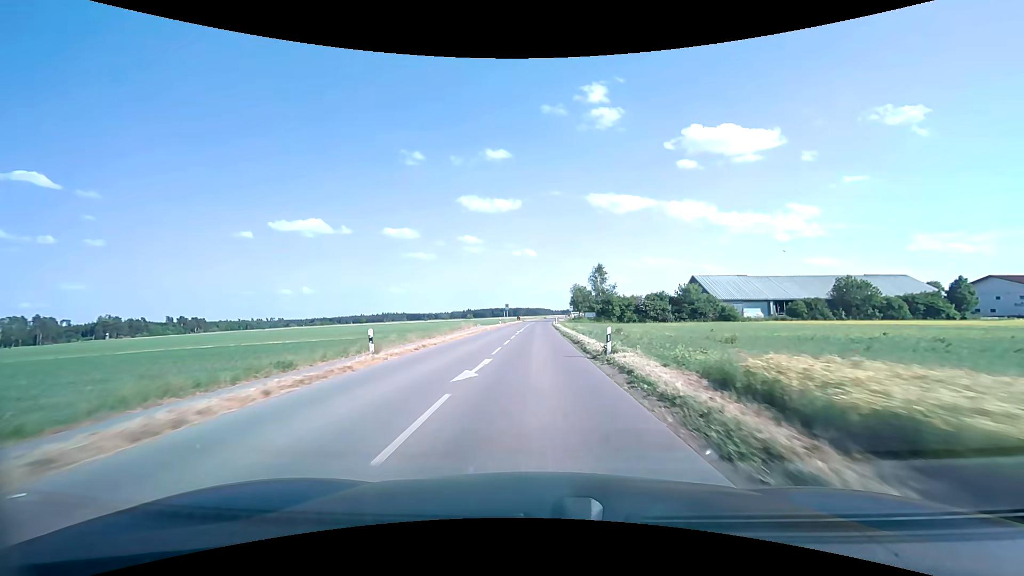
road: tertiary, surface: asphalt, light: Day
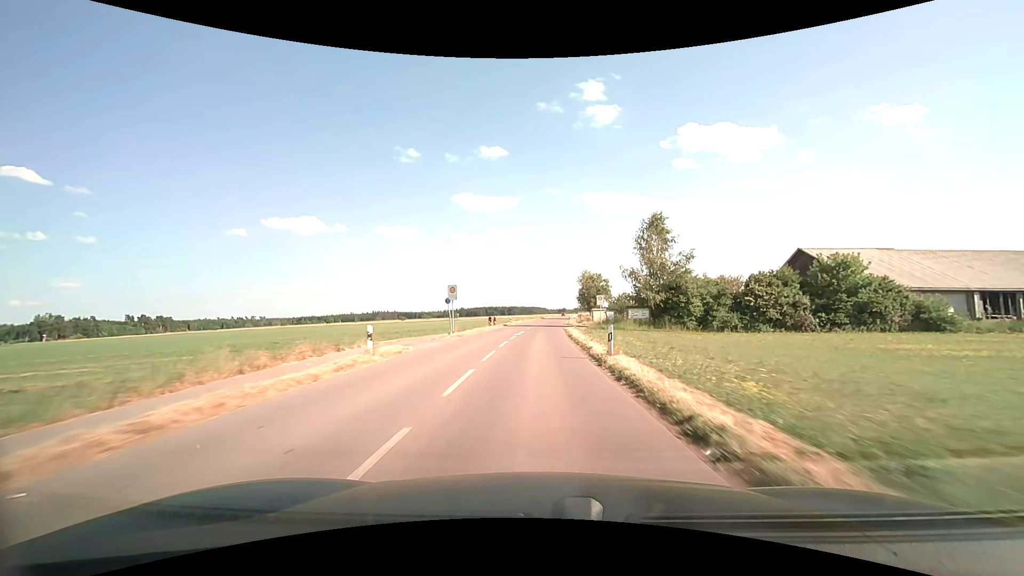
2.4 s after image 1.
(+0.1, +51.2) m; +1°
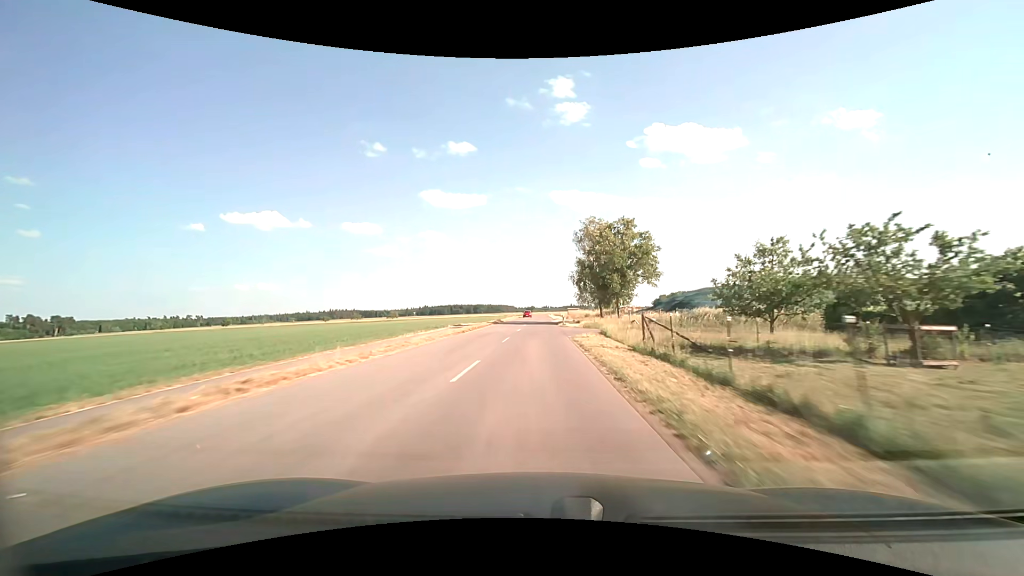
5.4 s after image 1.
(+2.2, +71.2) m; +4°
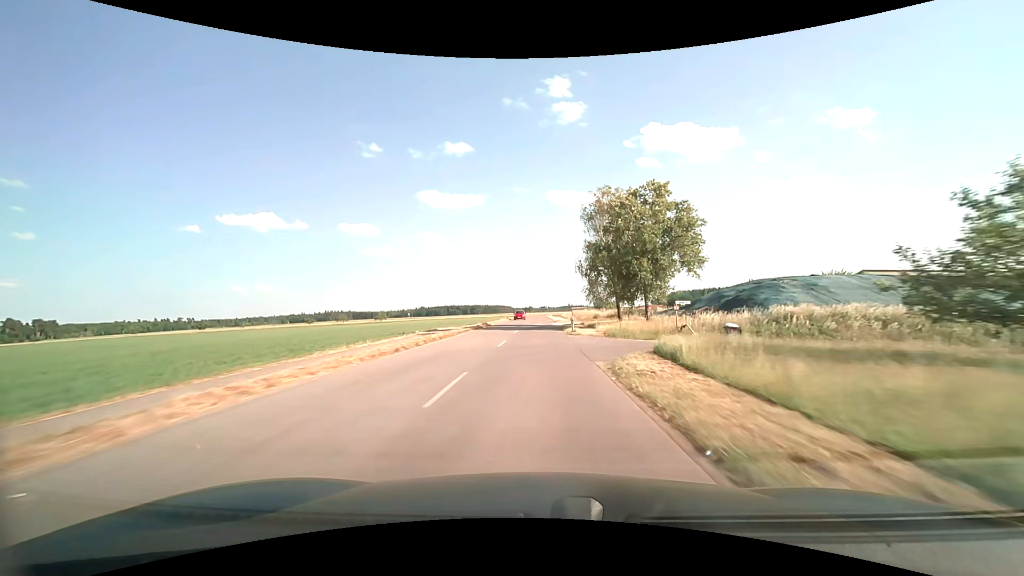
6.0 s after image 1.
(+0.1, +14.5) m; 0°
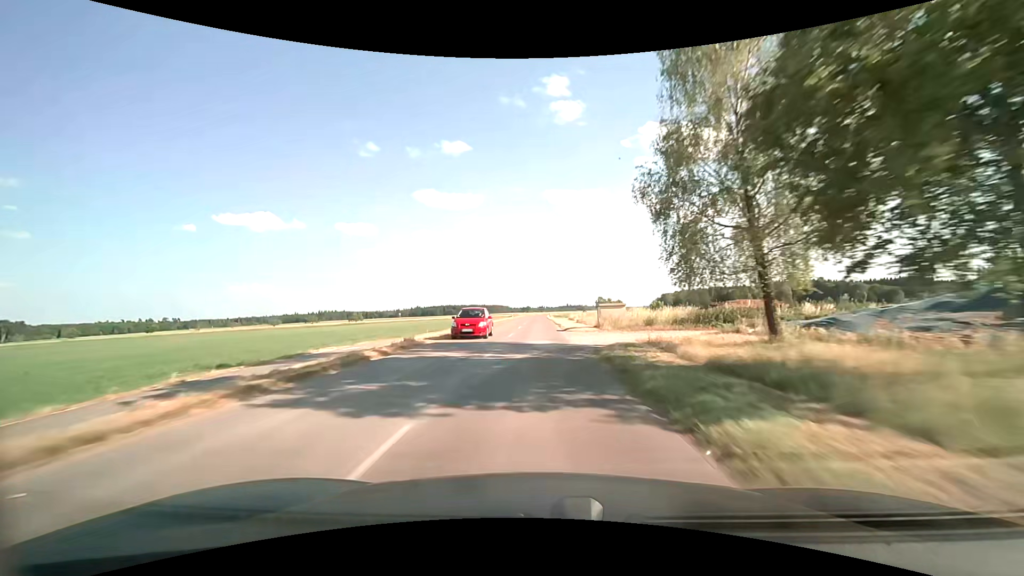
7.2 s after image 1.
(0.0, +29.2) m; 0°
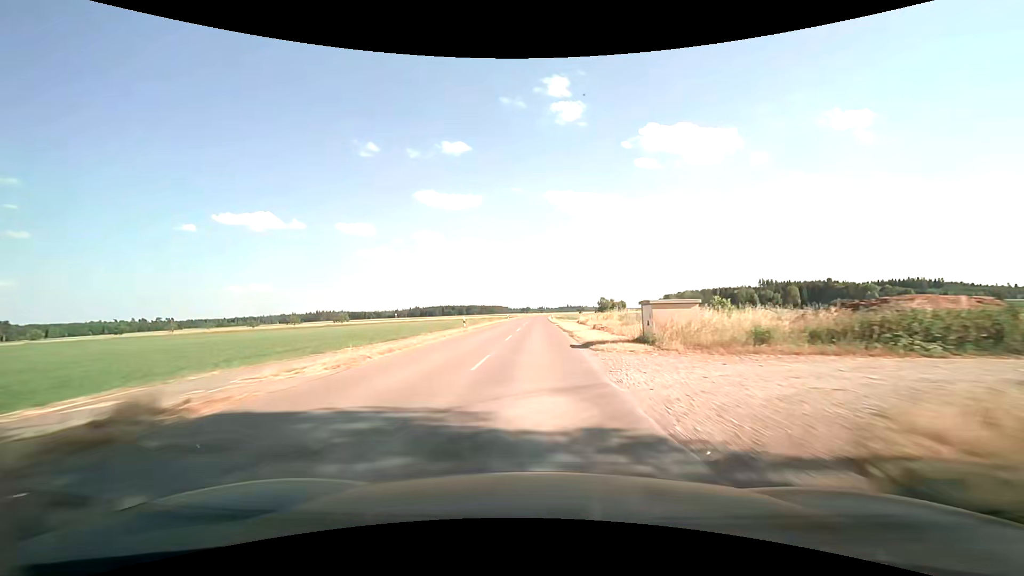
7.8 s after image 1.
(0.0, +14.7) m; 0°
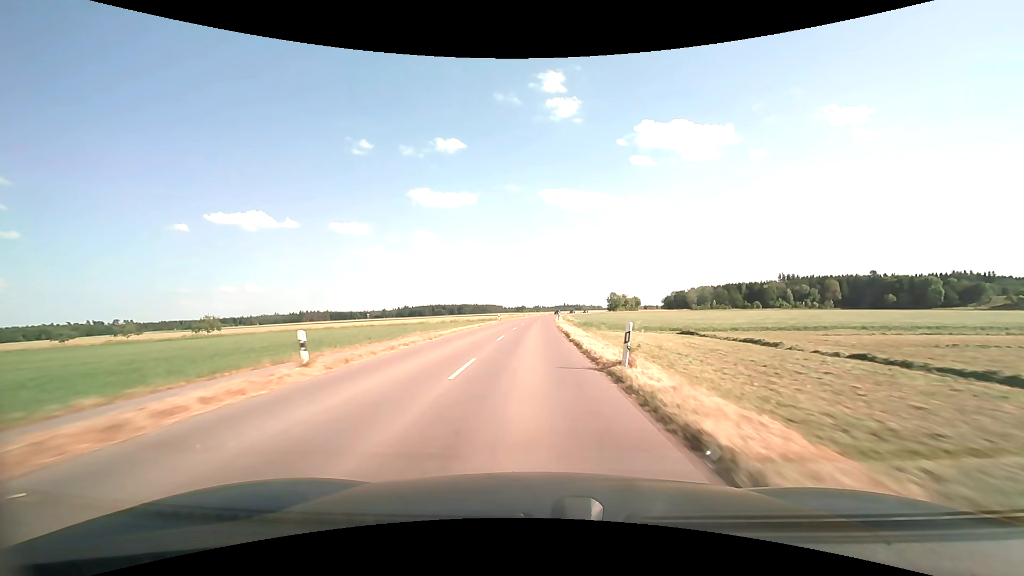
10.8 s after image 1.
(+0.2, +74.1) m; 0°
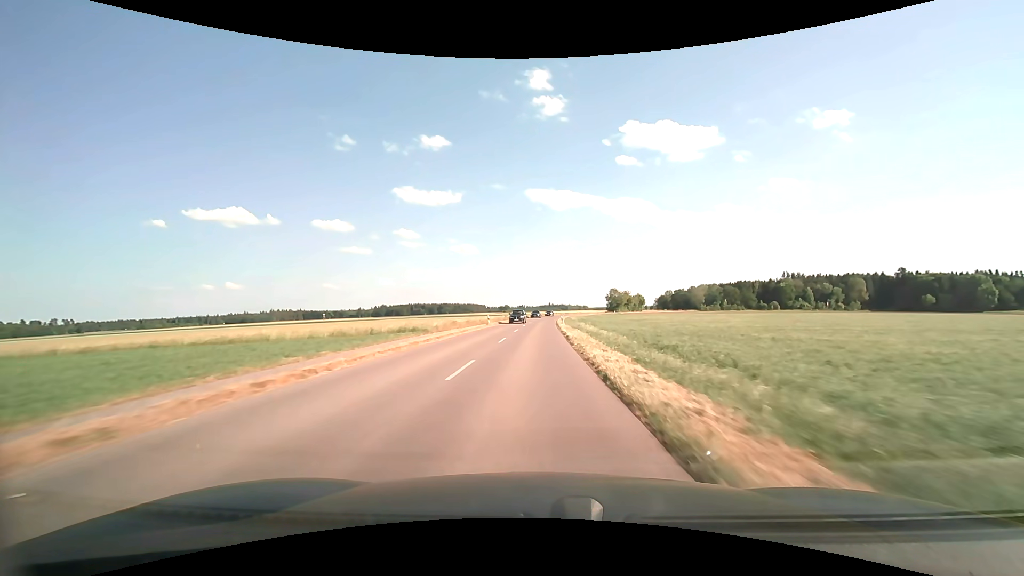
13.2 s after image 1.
(+0.6, +60.2) m; +2°
(0, +10) (0, +20) (0, +30) (0, +40) (+1, +50) (+1, +60) (+1, +70) (+2, +80) (+2, +90) (+3, +100) m
